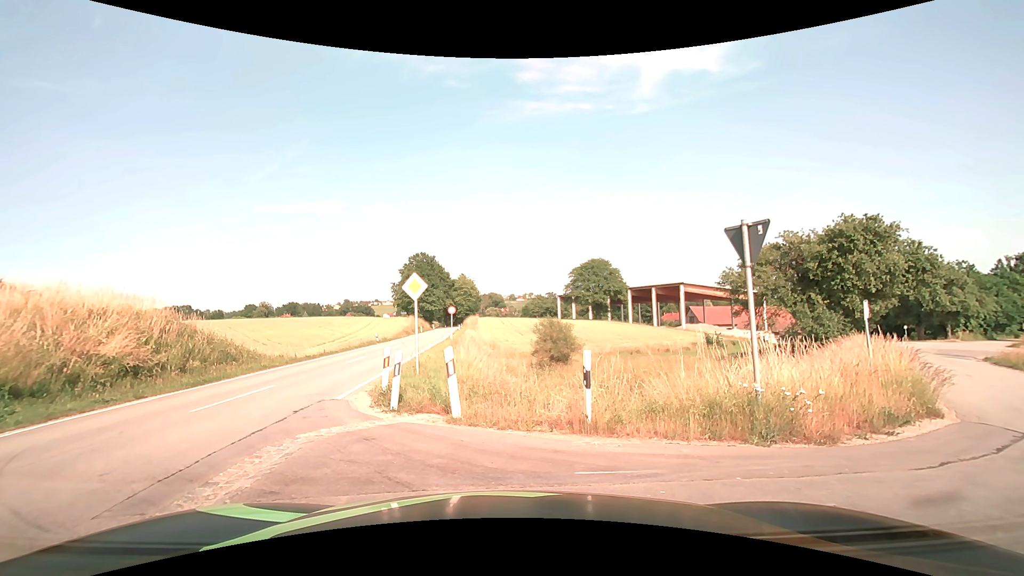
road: secondary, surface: asphalt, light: Day
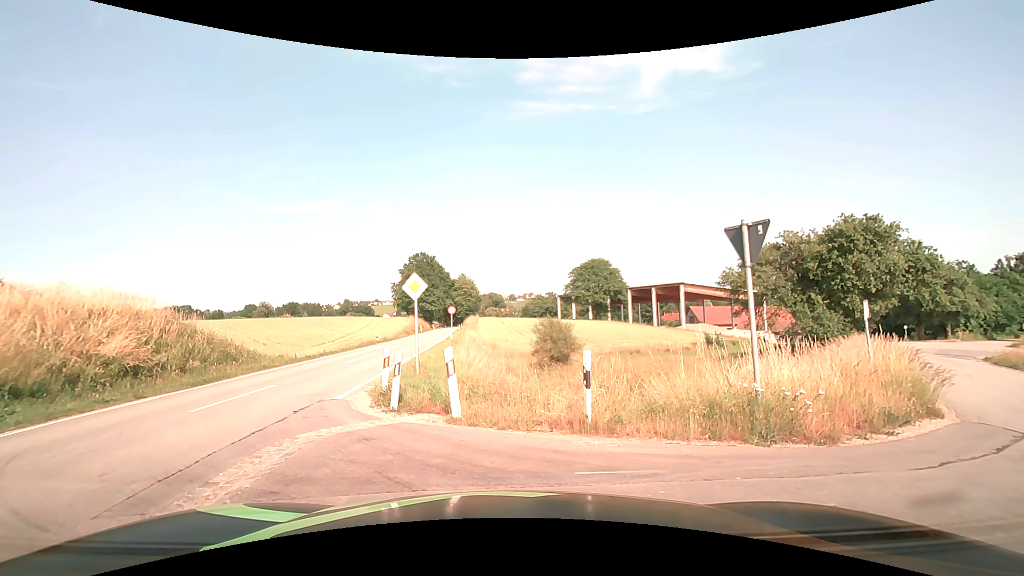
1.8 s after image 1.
(0.0, 0.0) m; 0°
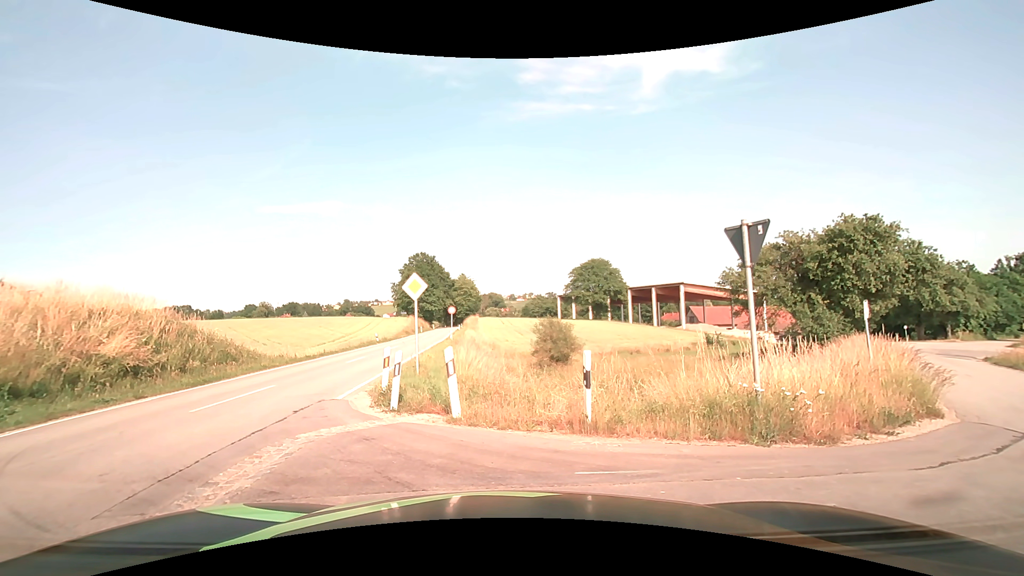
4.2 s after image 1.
(0.0, 0.0) m; 0°
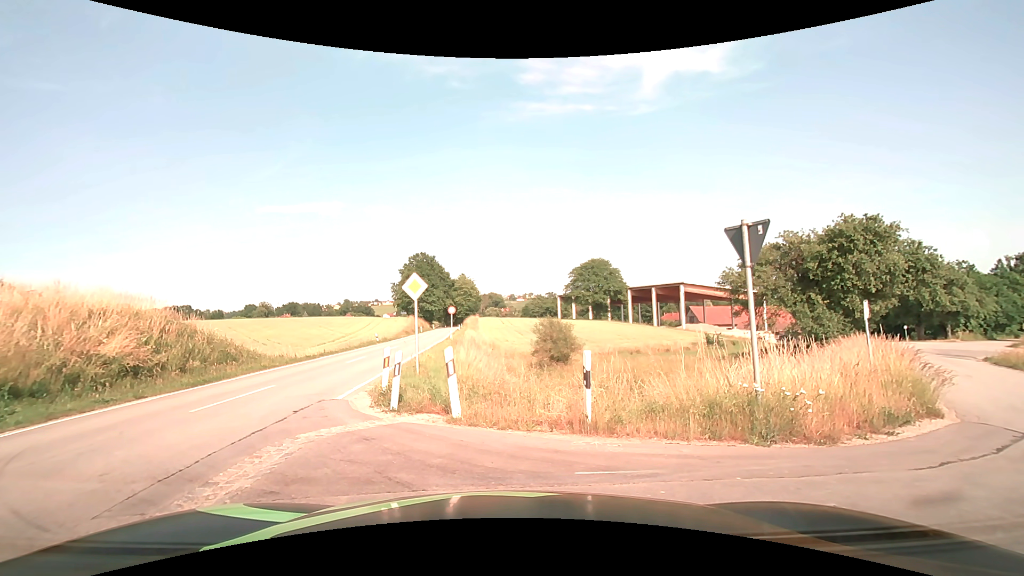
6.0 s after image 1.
(0.0, 0.0) m; 0°
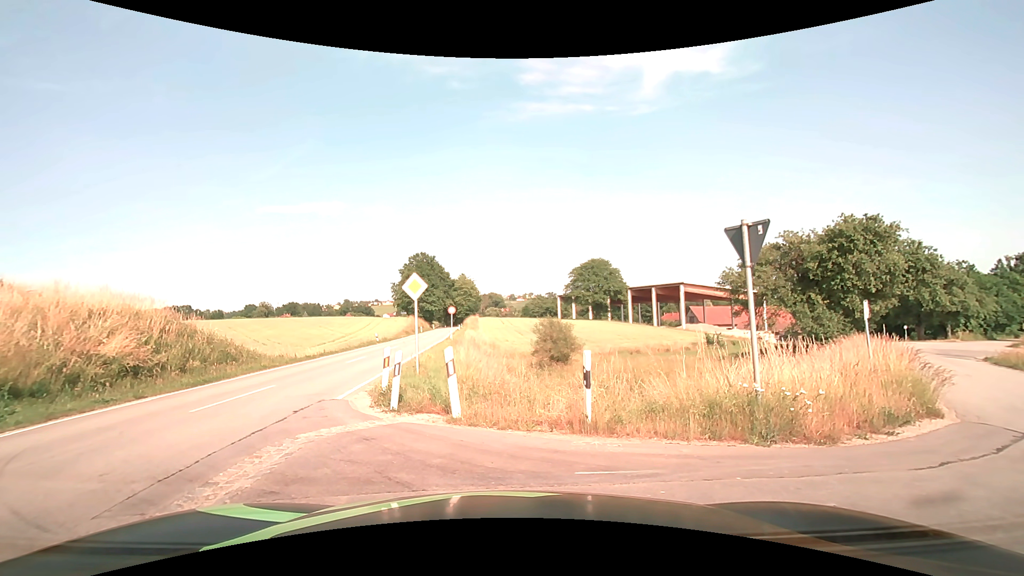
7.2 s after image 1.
(0.0, 0.0) m; 0°
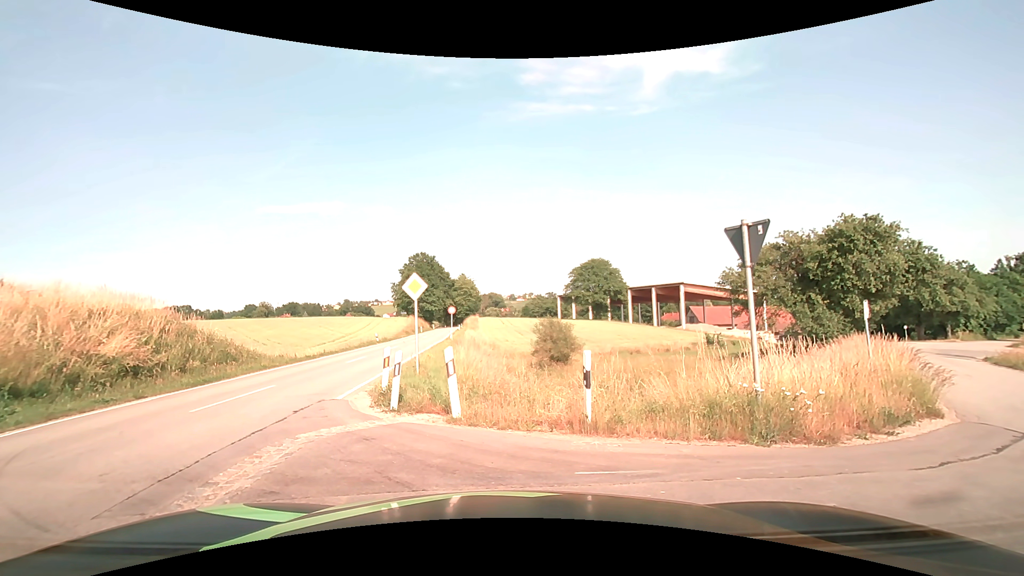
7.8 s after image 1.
(0.0, 0.0) m; 0°
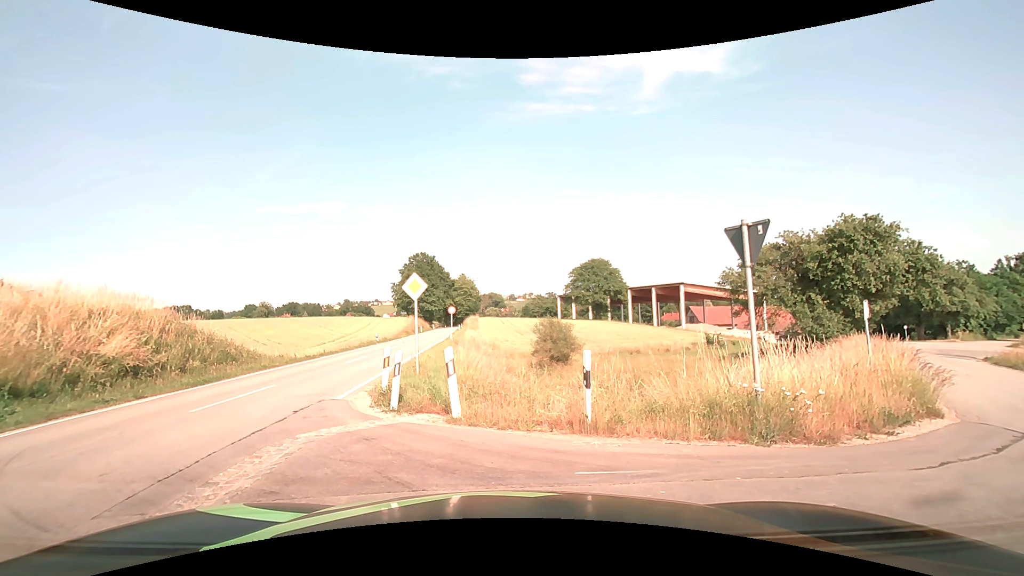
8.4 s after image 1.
(0.0, 0.0) m; 0°
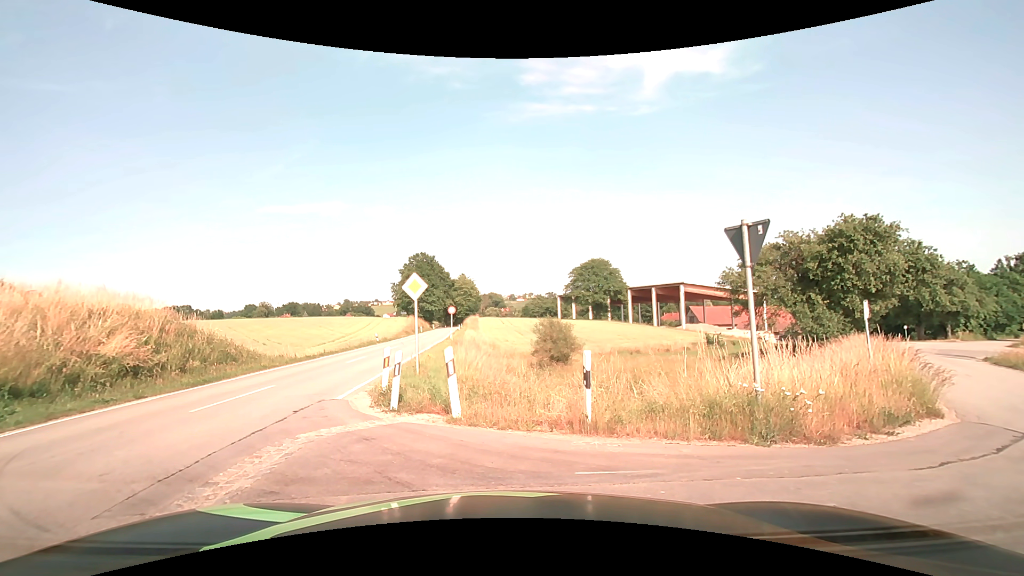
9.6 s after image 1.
(0.0, 0.0) m; 0°
